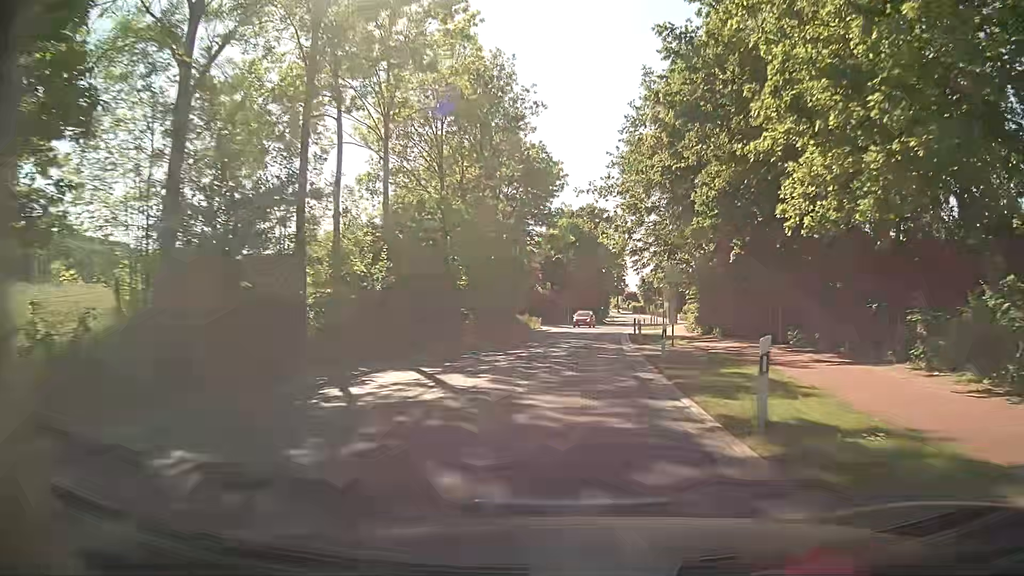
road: secondary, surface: asphalt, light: Day
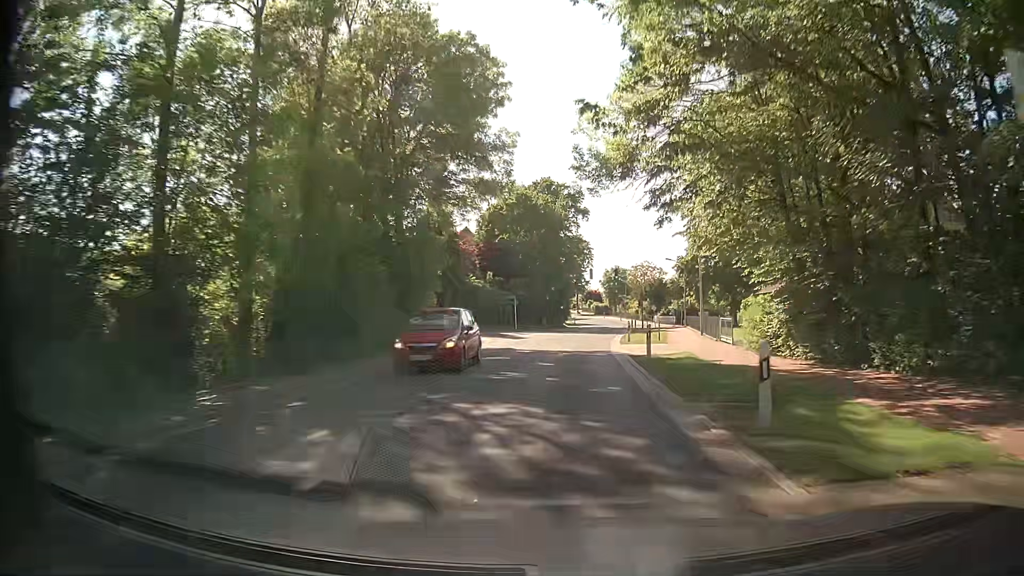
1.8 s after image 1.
(+0.9, +23.5) m; +4°
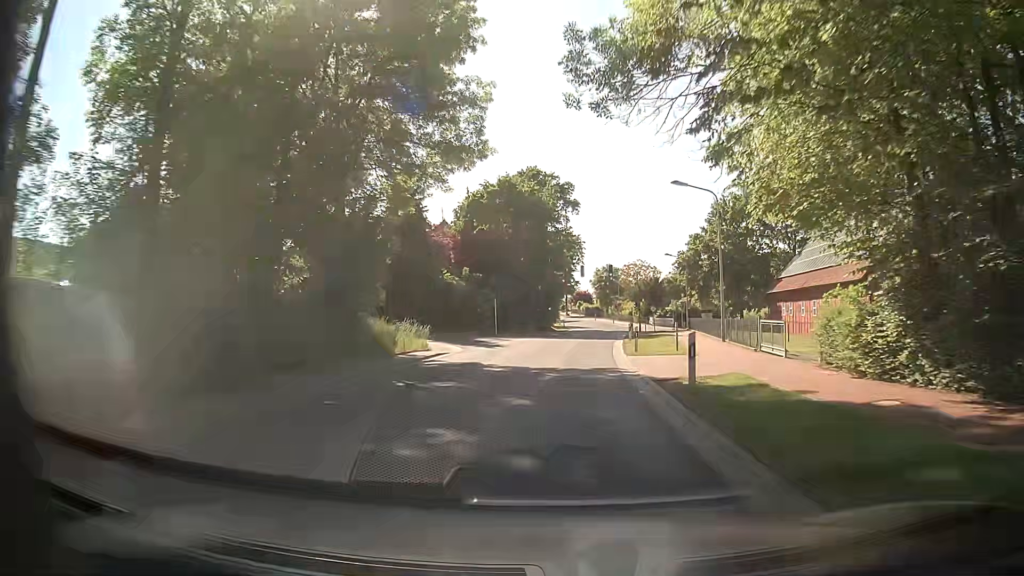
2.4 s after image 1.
(+0.1, +7.9) m; +2°
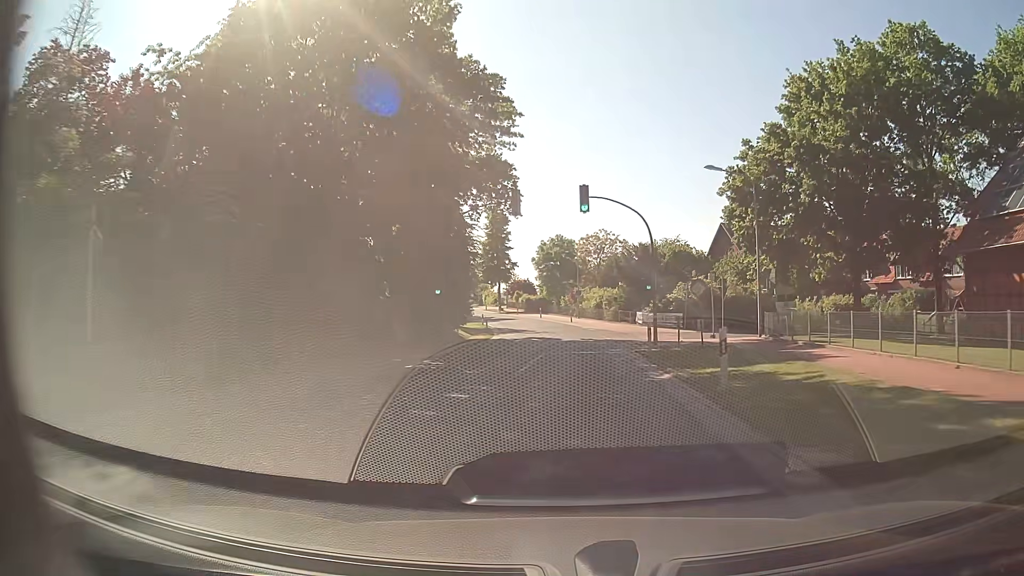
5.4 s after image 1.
(+1.5, +39.6) m; +5°
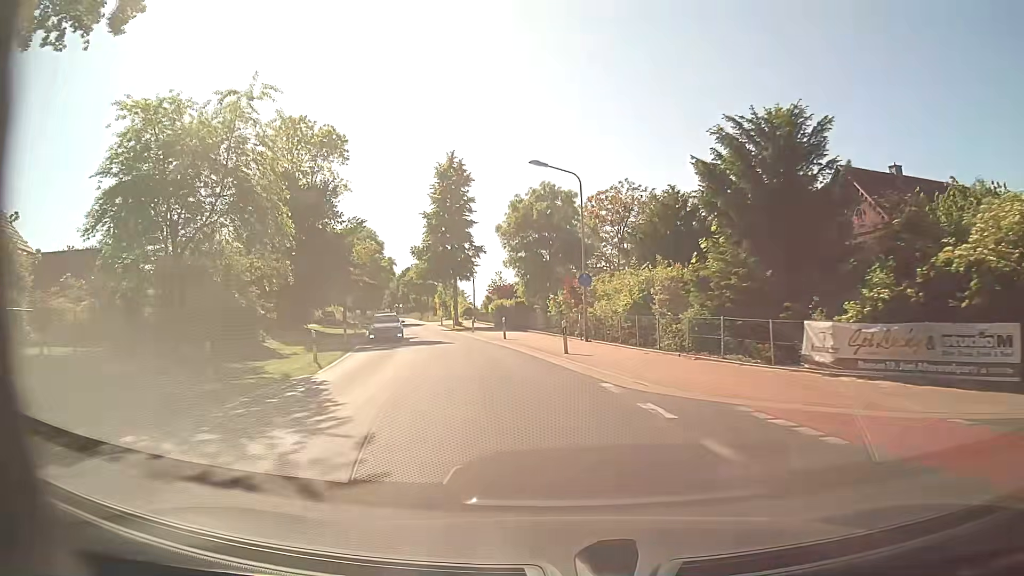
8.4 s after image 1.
(+1.2, +39.8) m; -1°
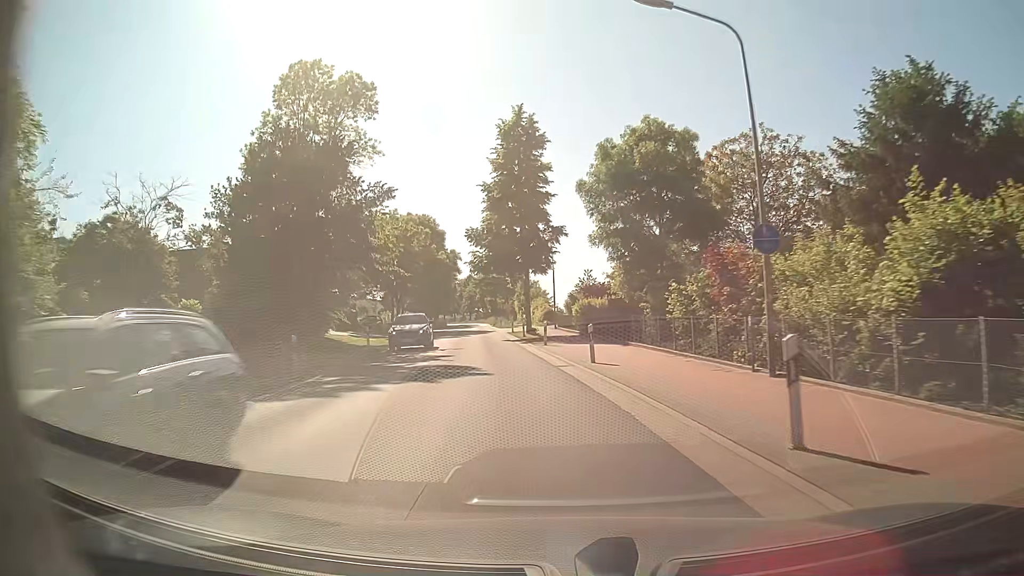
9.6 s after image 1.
(-0.7, +15.6) m; -7°
(0, +10) (-1, +20) (-2, +30) (-4, +40) (-5, +50) (-6, +60) (-8, +70) (-9, +79) (-10, +89) (-11, +99) m
